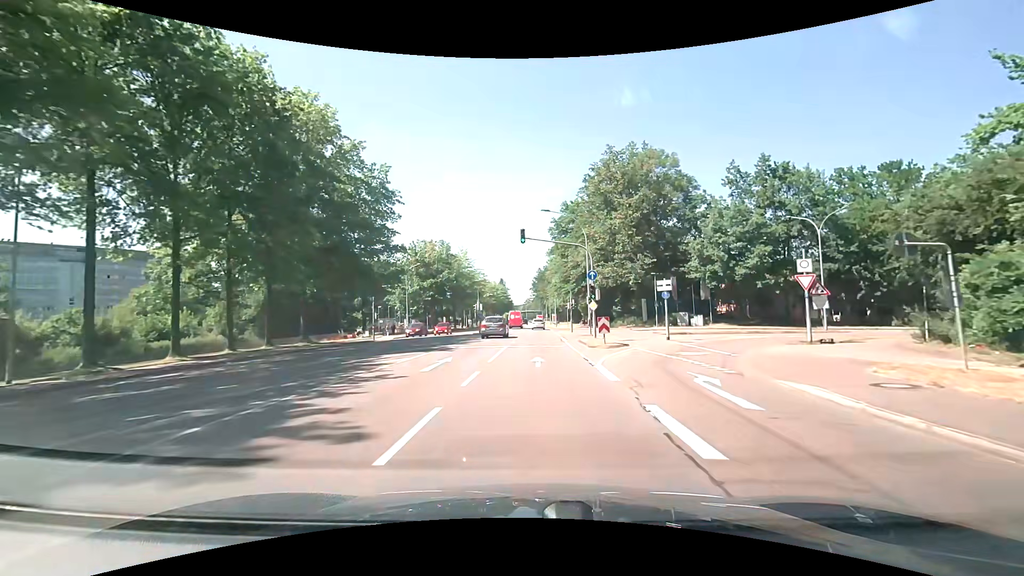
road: secondary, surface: asphalt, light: Day
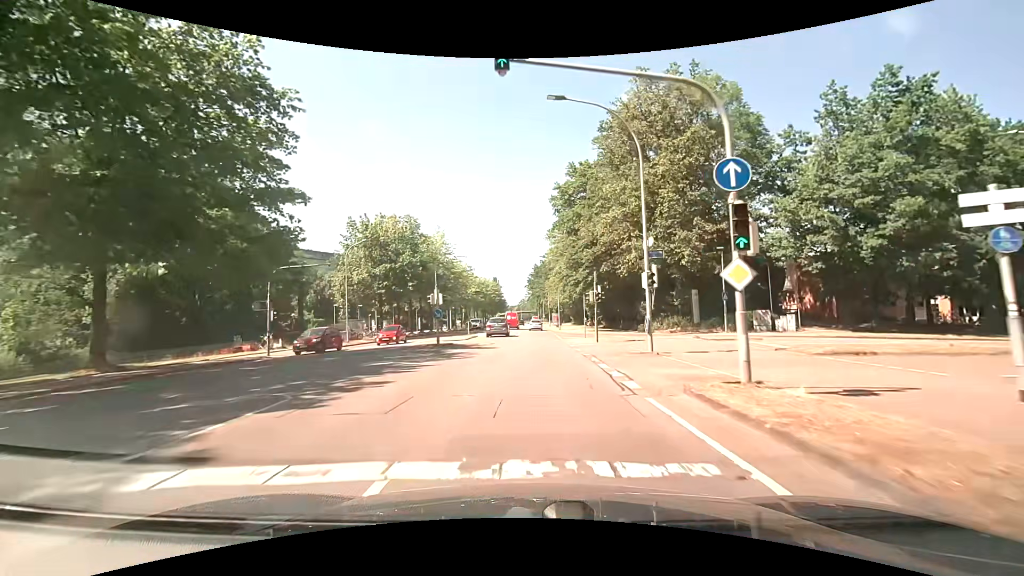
(+0.1, +20.4) m; +1°
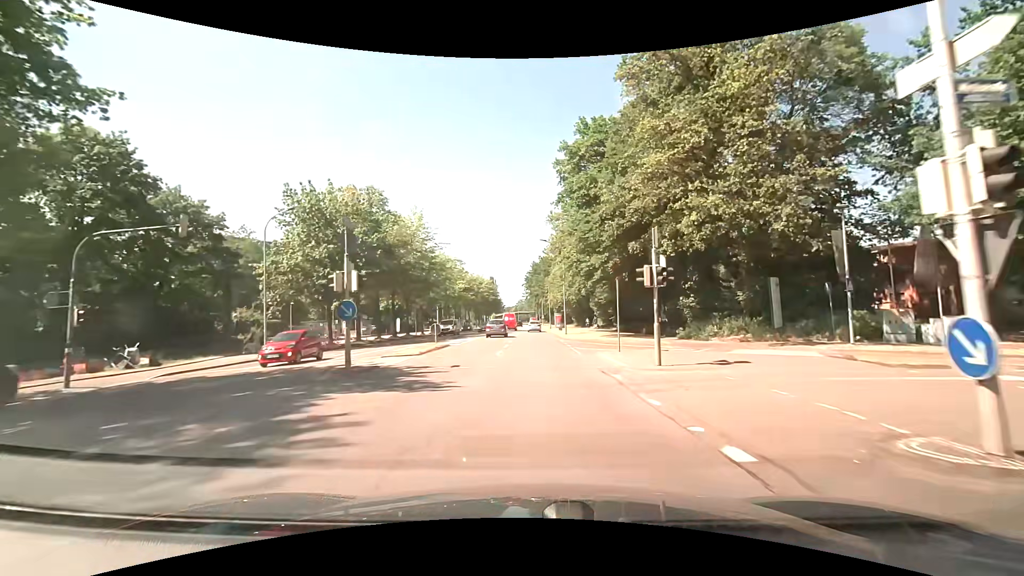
(0.0, +13.7) m; 0°
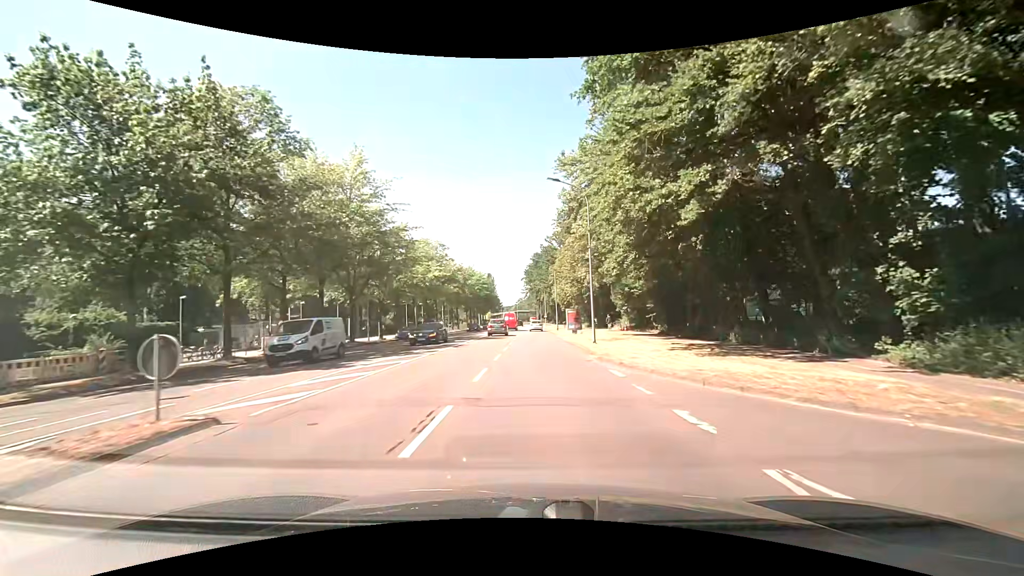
(+0.1, +20.9) m; 0°
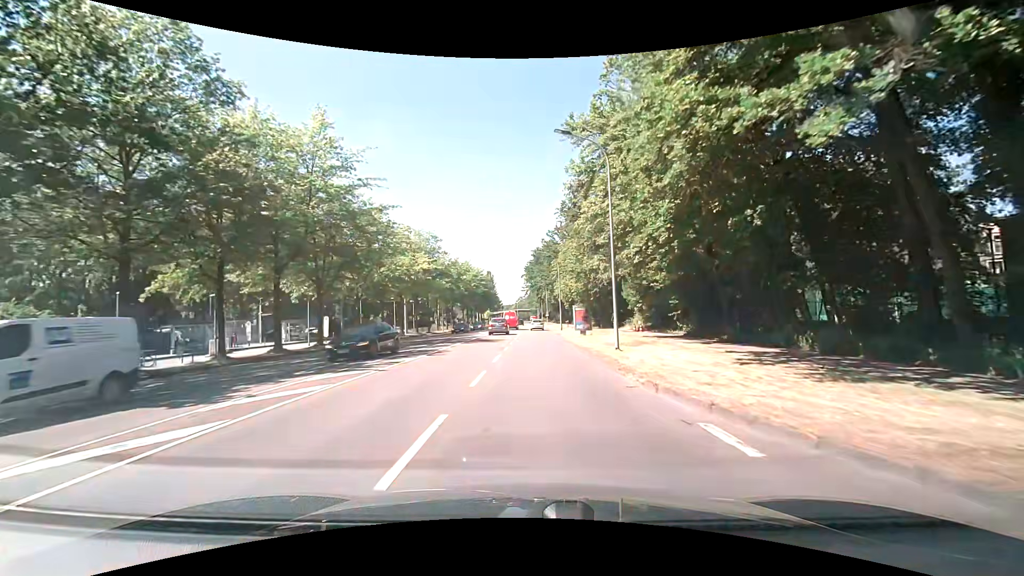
(+0.1, +7.0) m; 0°
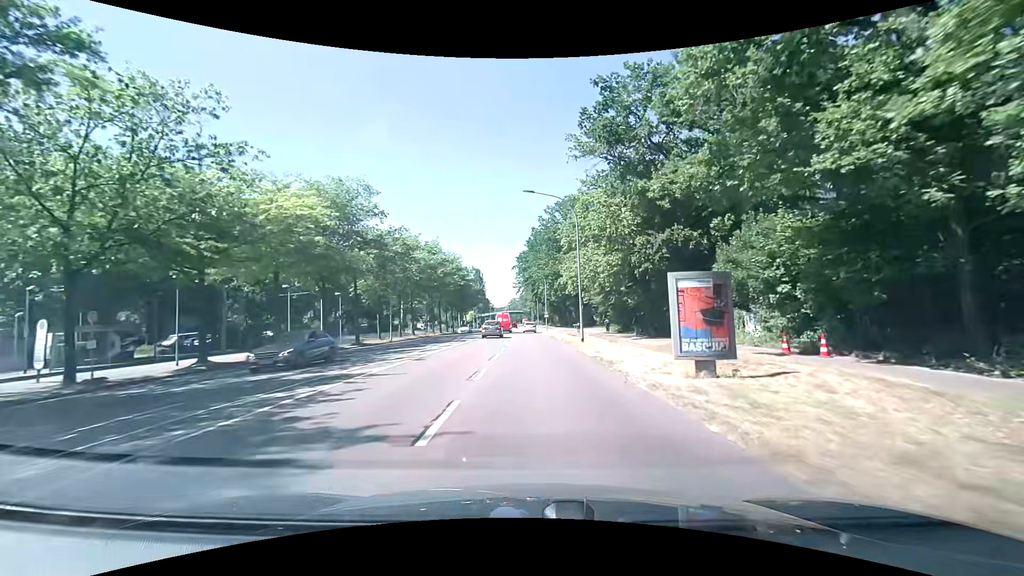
(0.0, +28.7) m; +1°
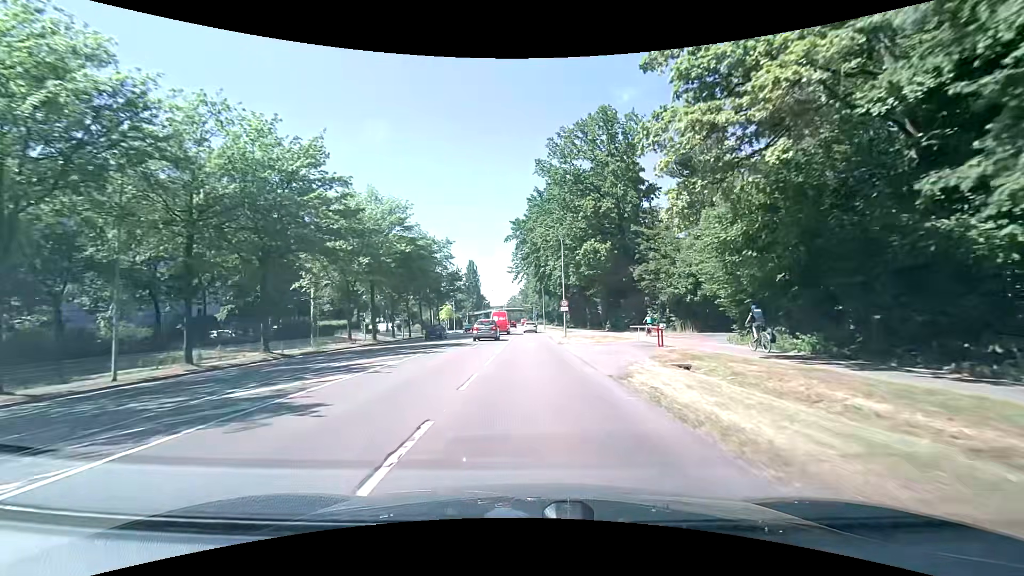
(-0.2, +38.0) m; -1°
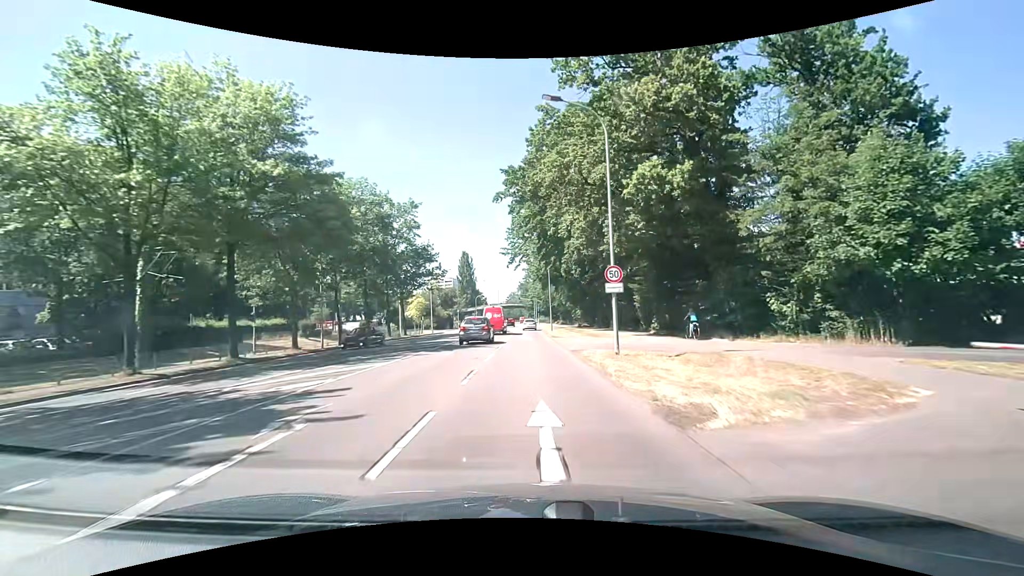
(+0.1, +23.5) m; +1°
(0, +10) (0, +20) (0, +30) (0, +40) (0, +50) (-1, +60) (-1, +70) (-1, +80) (-1, +90) (-2, +100) m
